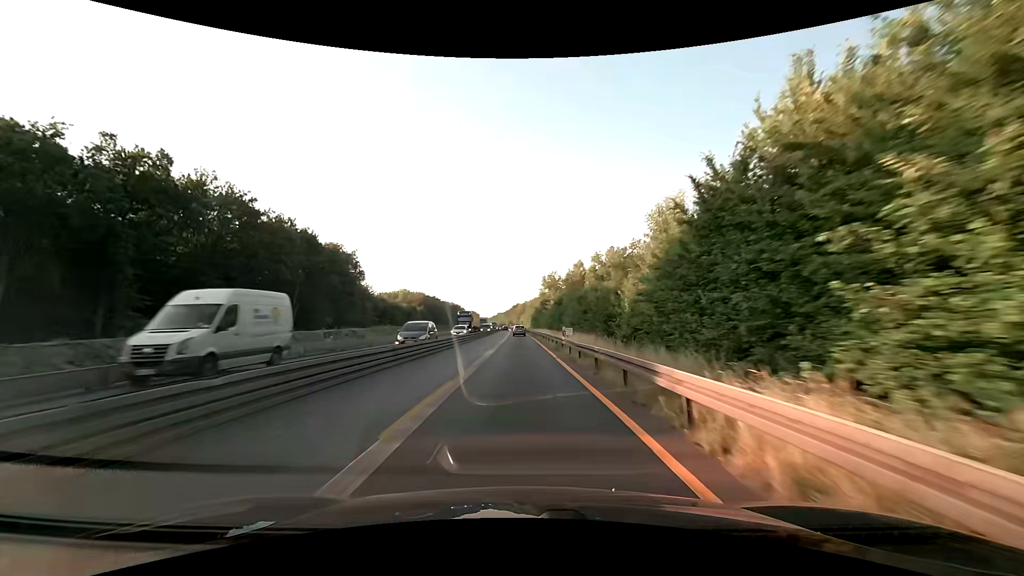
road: motorway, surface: asphalt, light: Day
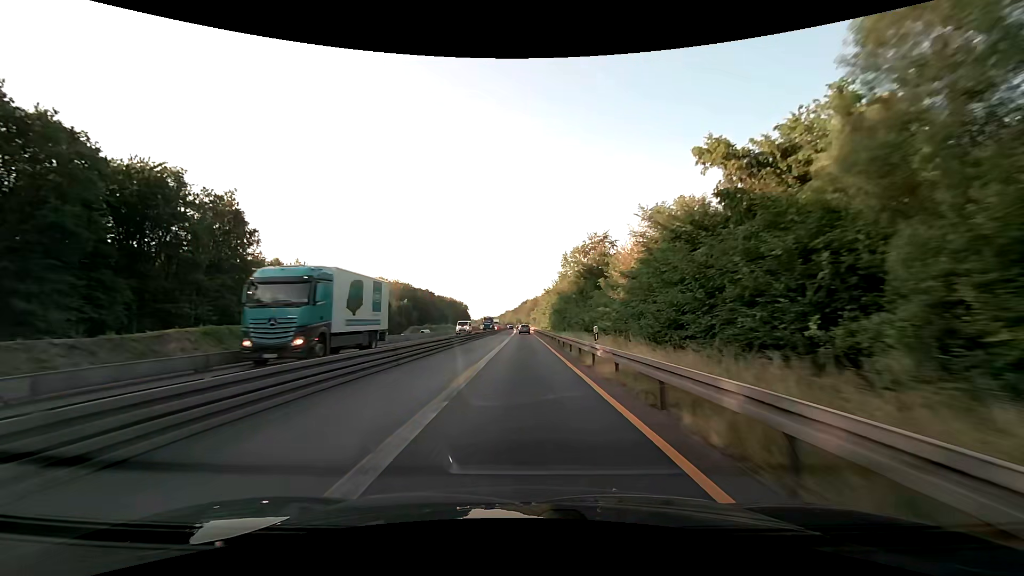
(-0.6, +62.5) m; -1°
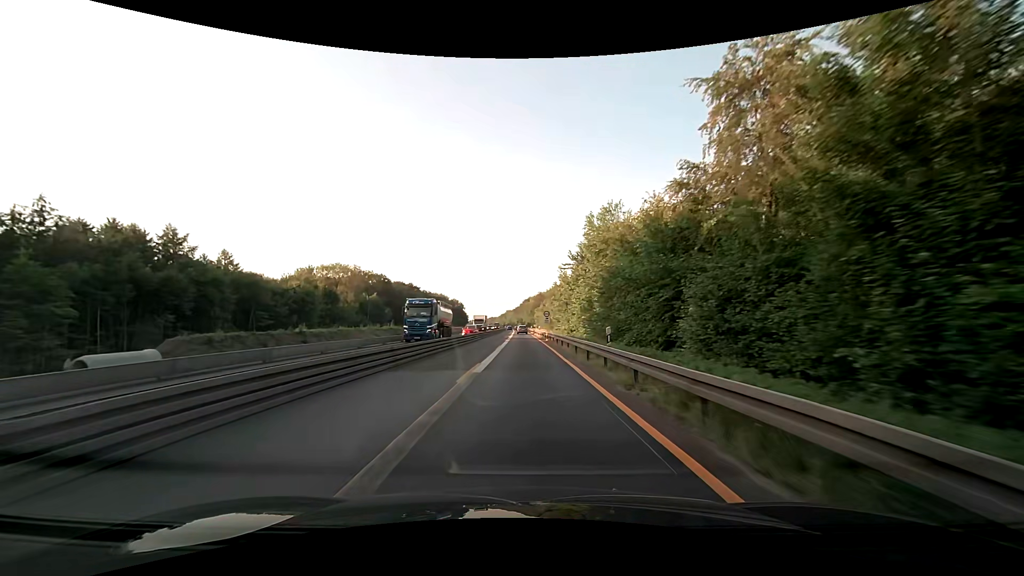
(+0.1, +50.0) m; 0°
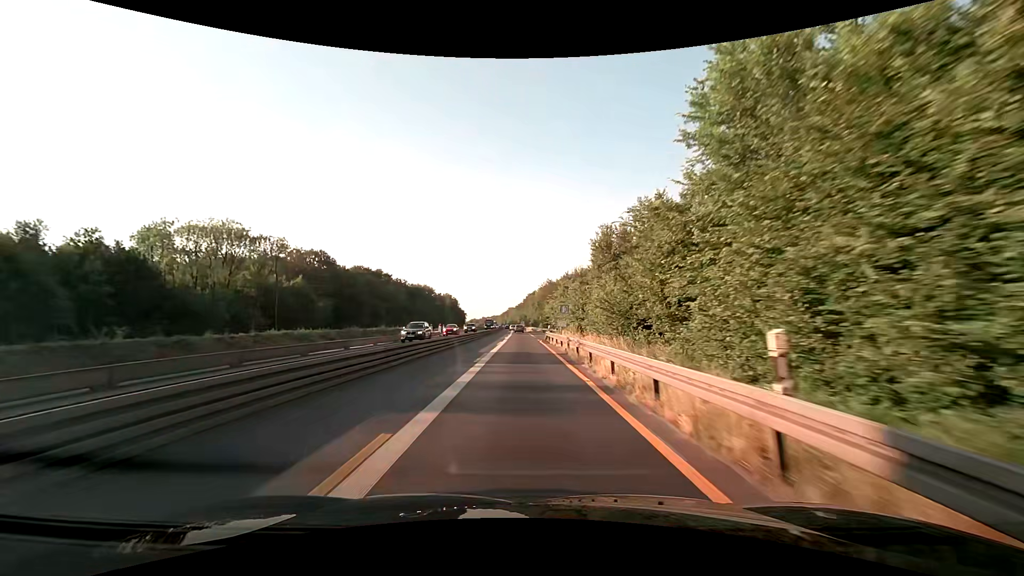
(-0.2, +62.5) m; 0°
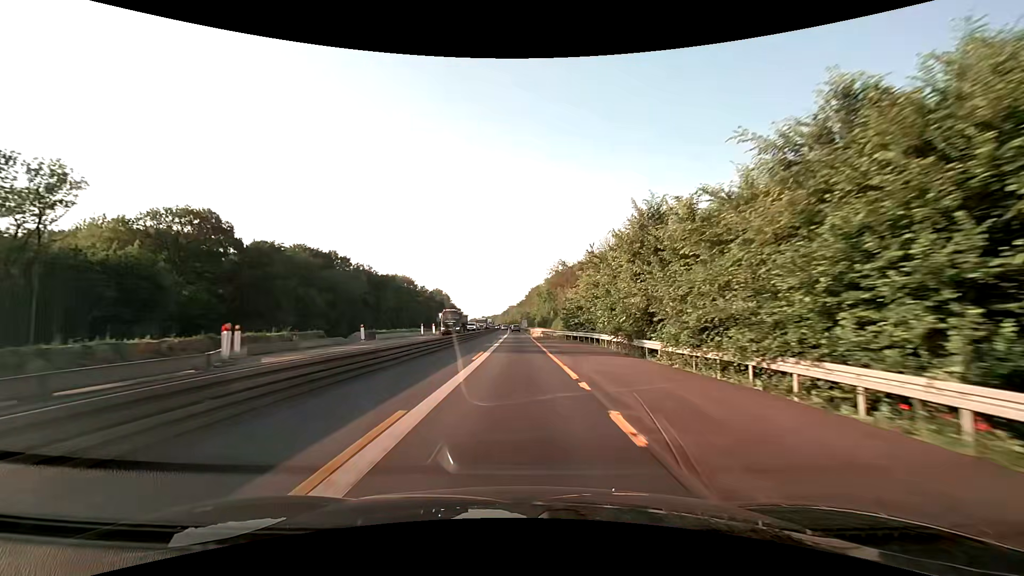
(-0.2, +50.0) m; 0°
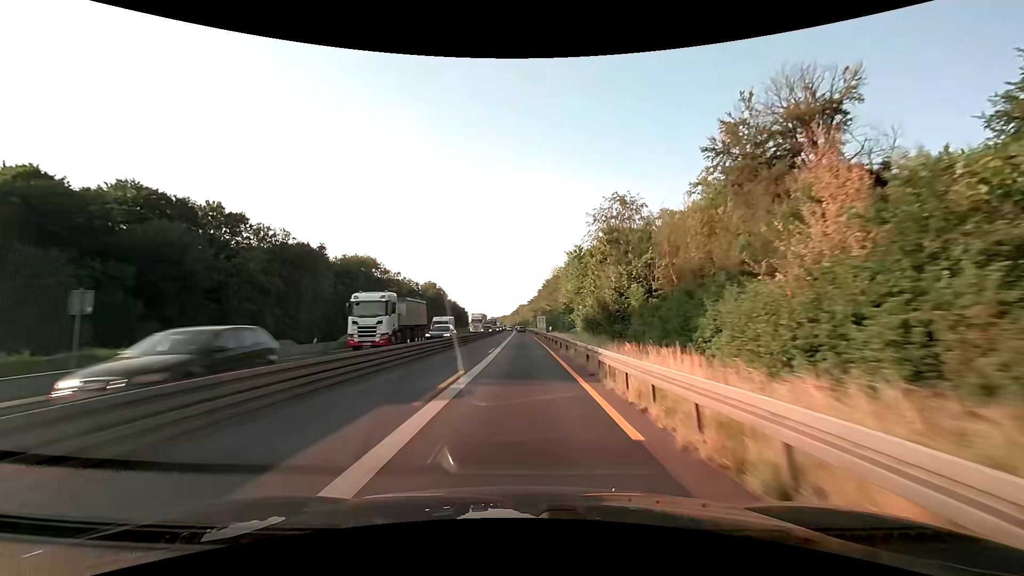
(-0.5, +62.4) m; -1°
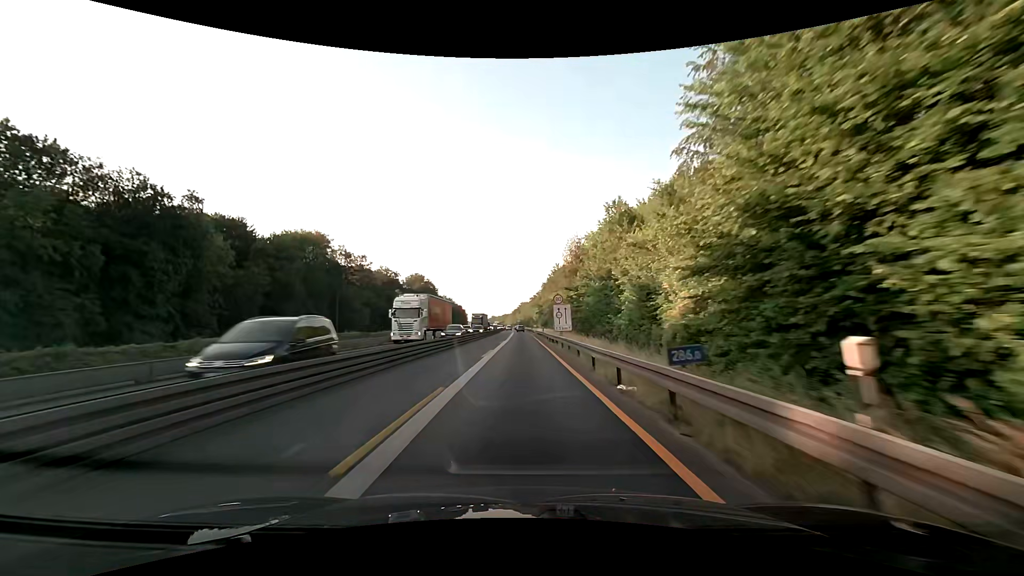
(-0.2, +37.5) m; 0°
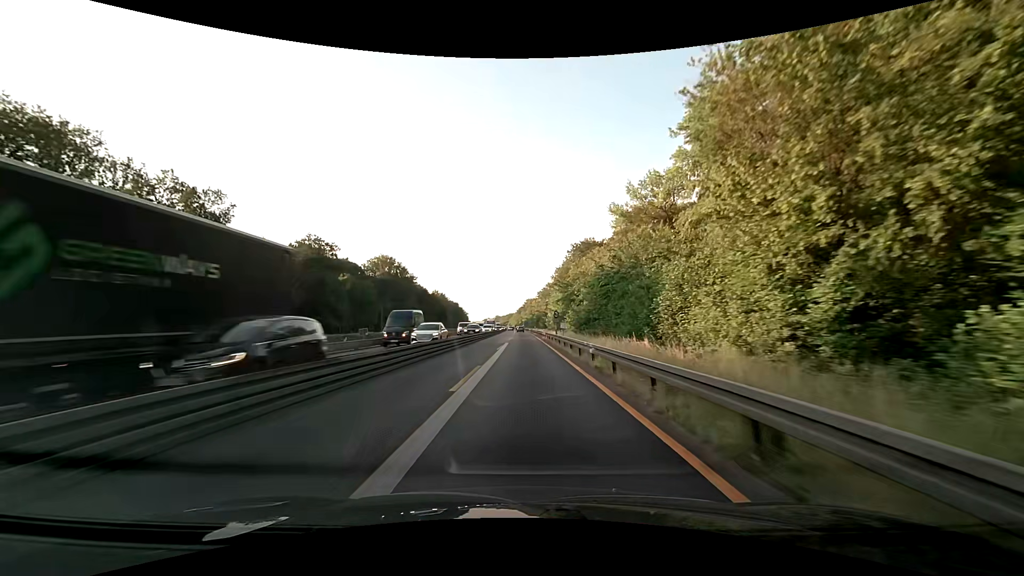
(-0.4, +62.4) m; -1°
(0, +10) (0, +20) (0, +30) (0, +40) (0, +50) (0, +60) (0, +70) (0, +80) (0, +90) (0, +100) m
